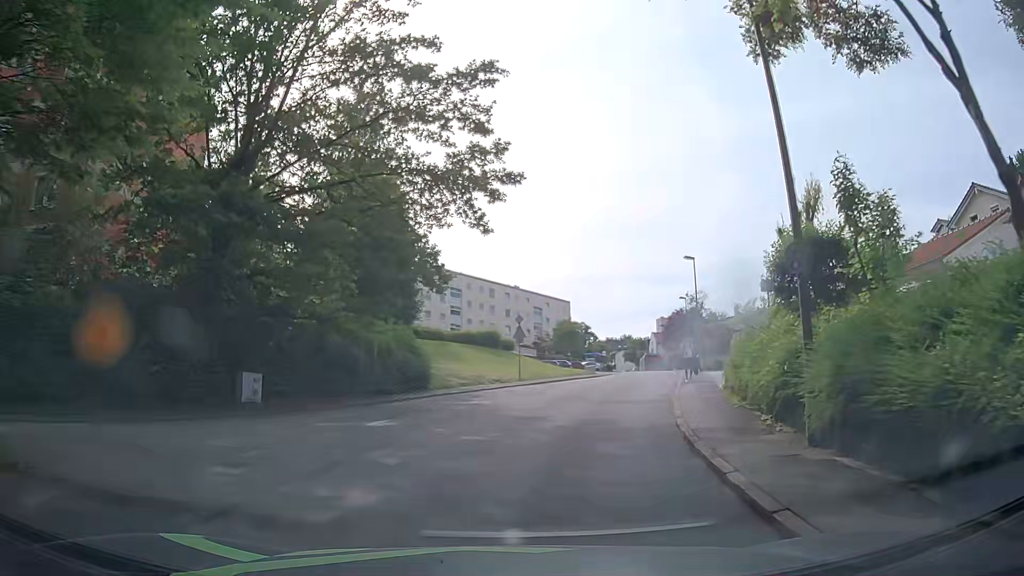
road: residential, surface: asphalt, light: Day
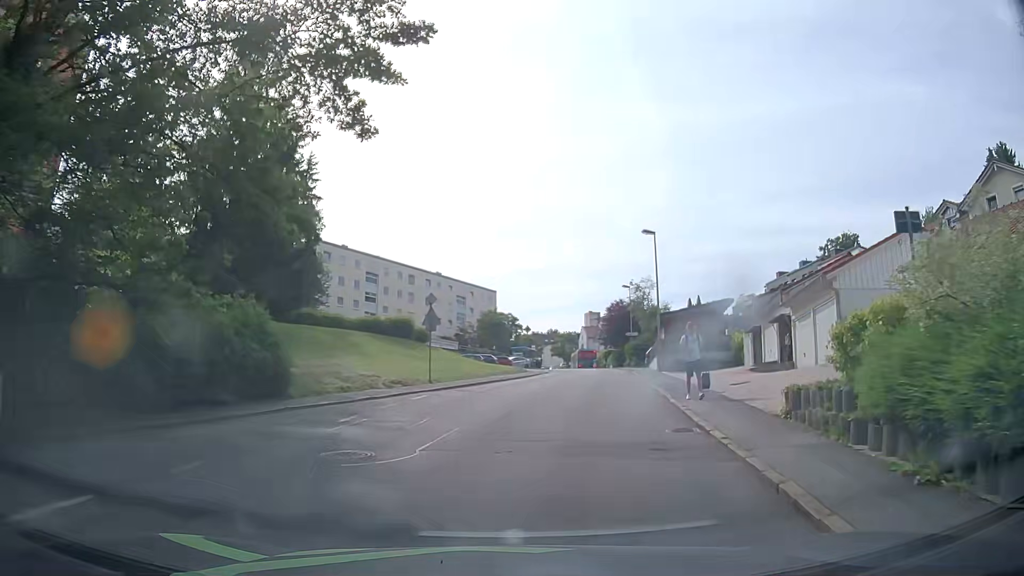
(+0.3, +9.5) m; +4°
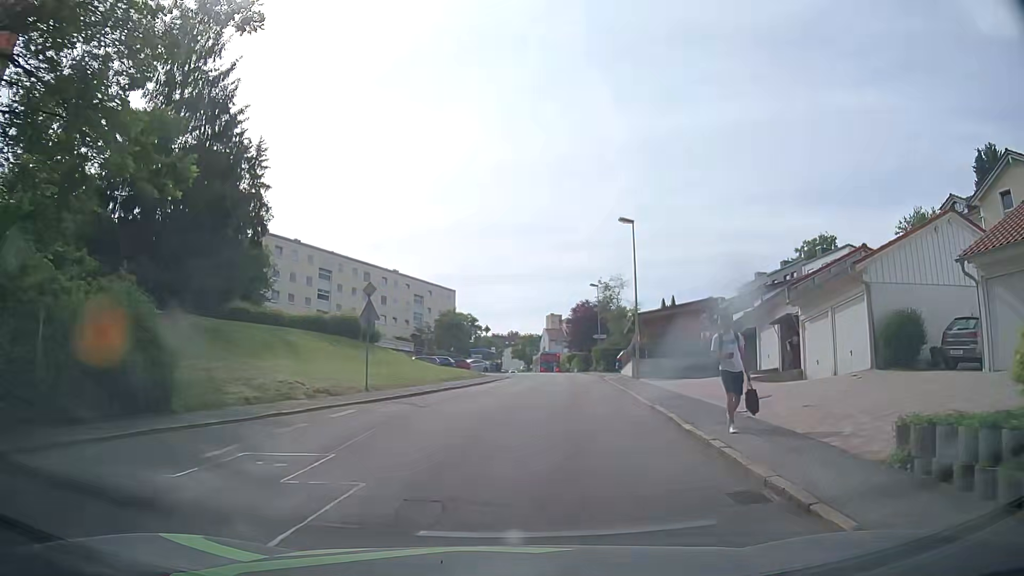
(+0.3, +4.8) m; +6°
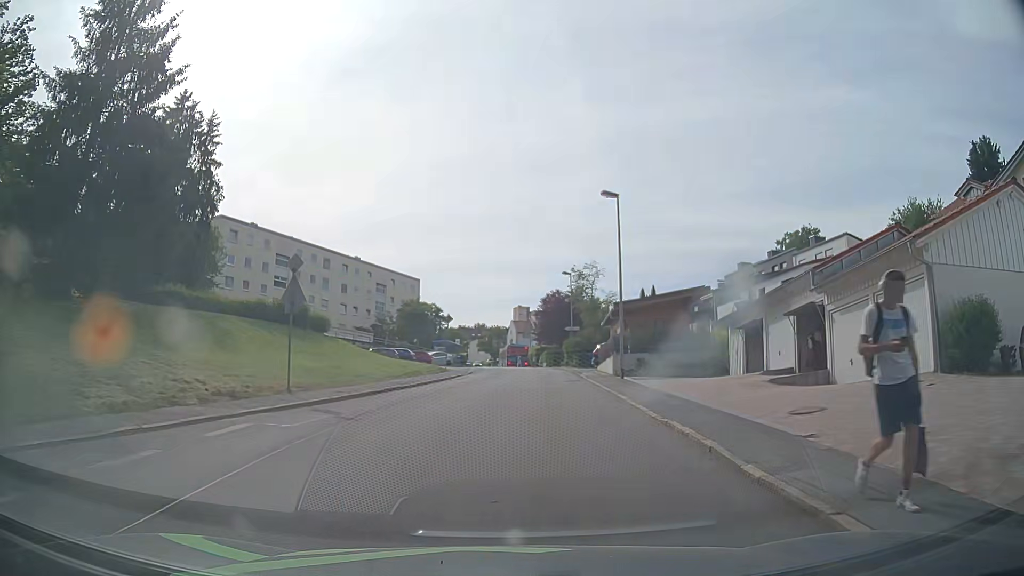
(+0.1, +4.7) m; +2°
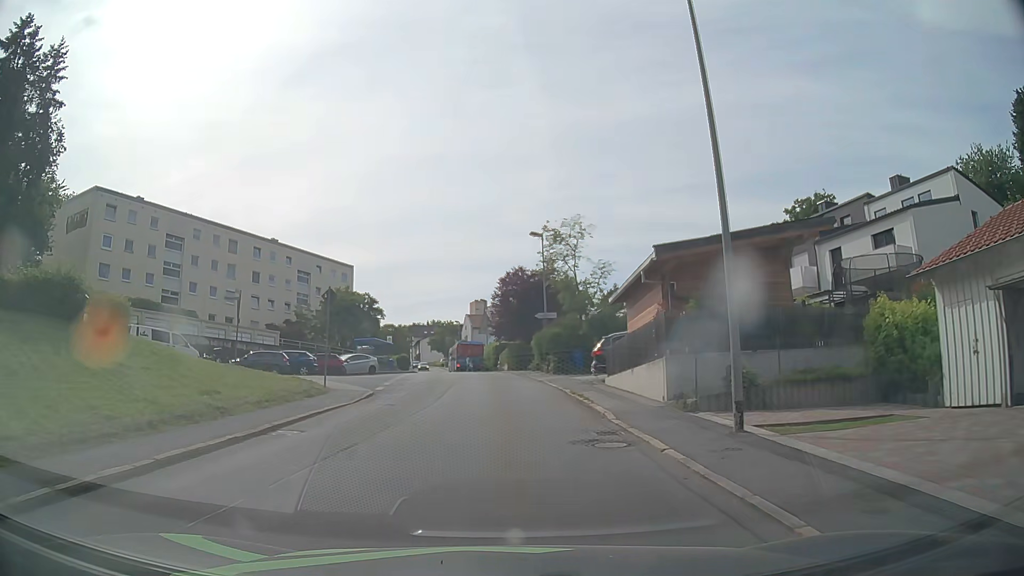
(+1.0, +19.0) m; +4°
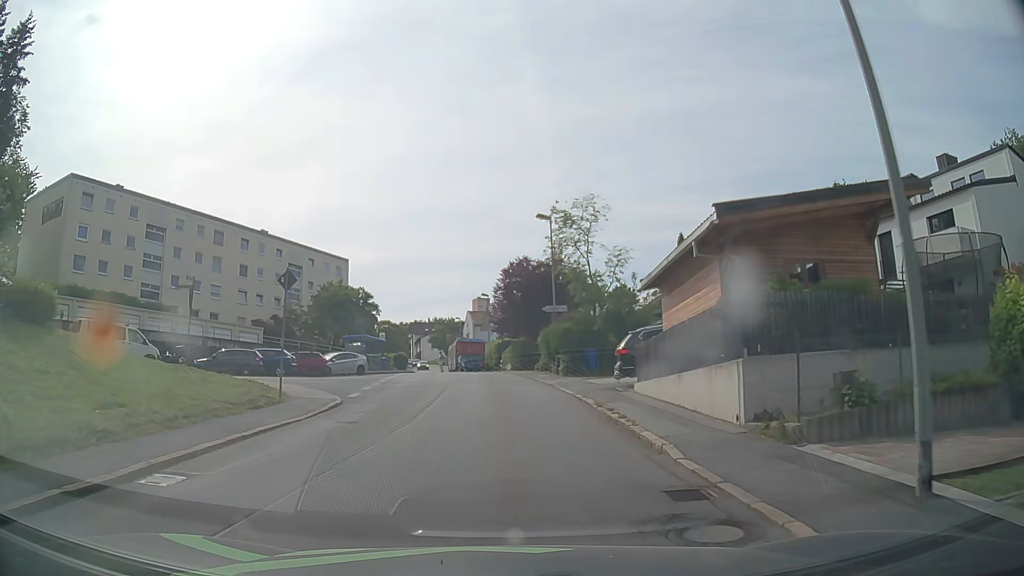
(0.0, +4.8) m; -1°
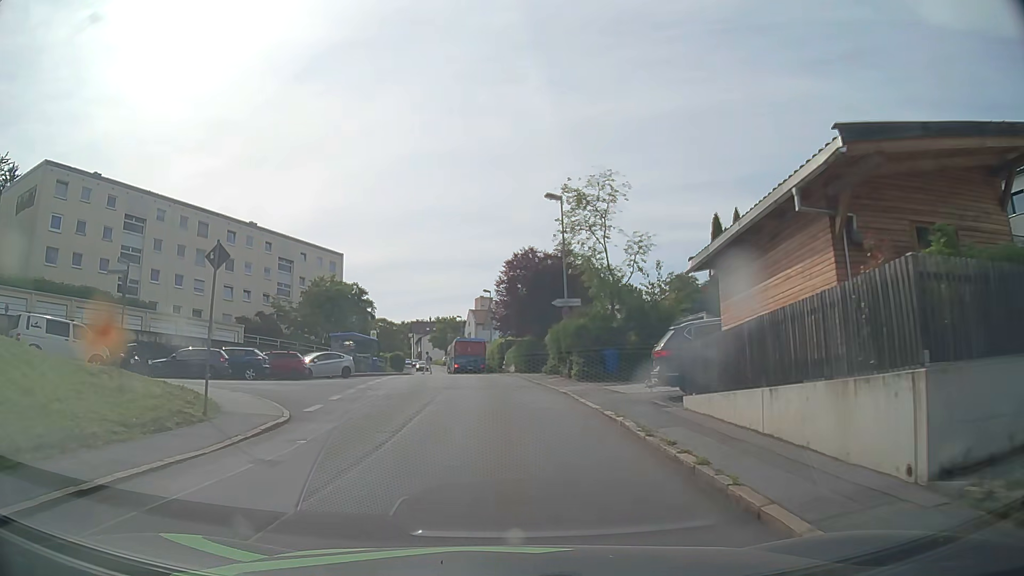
(0.0, +4.8) m; 0°
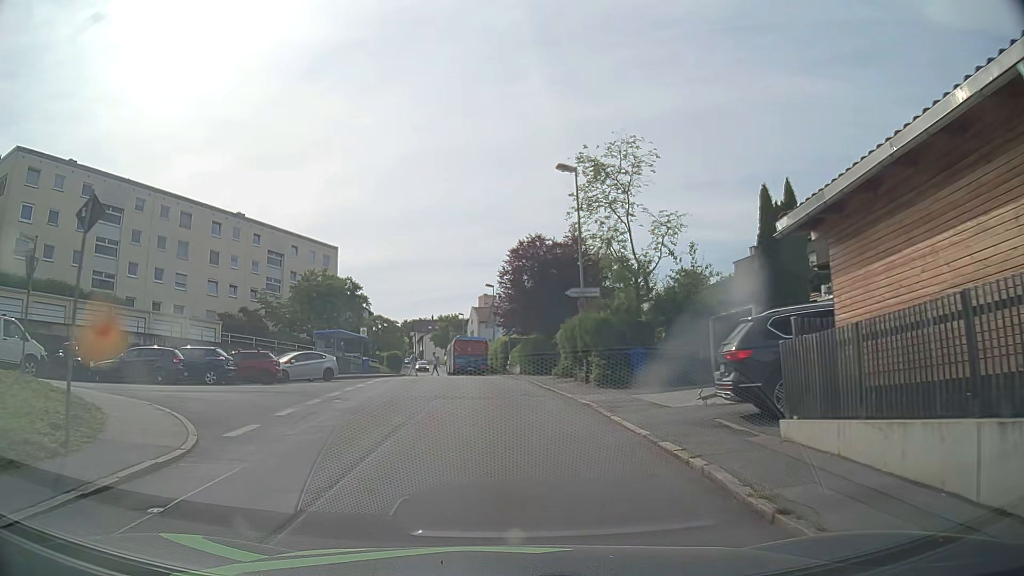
(0.0, +4.8) m; 0°
(0, +10) (0, +20) (-1, +30) (-2, +40) (-3, +50) (-4, +60) (-5, +70) (-6, +80) (-8, +90) (-9, +99) m
